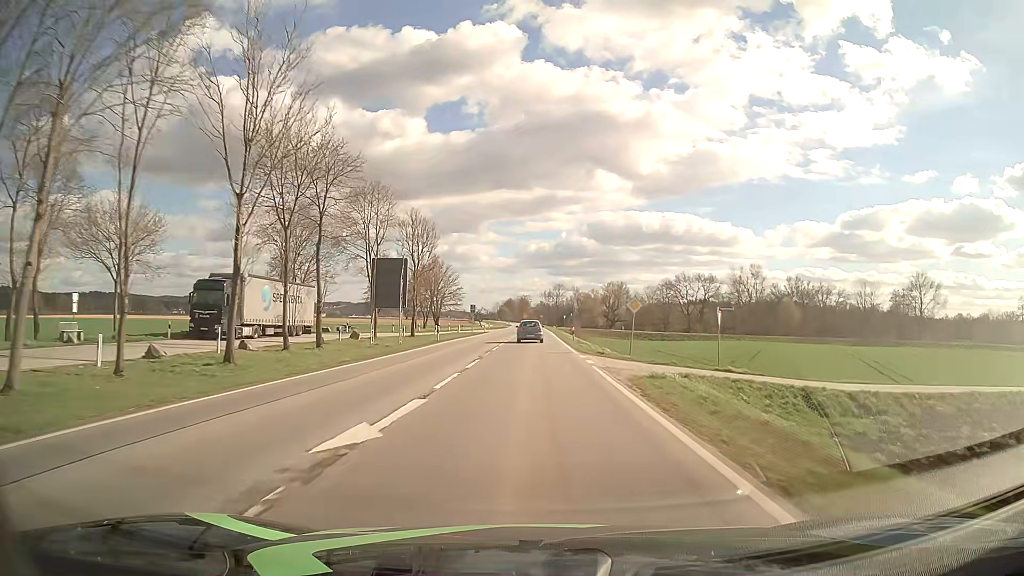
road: primary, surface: asphalt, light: Day
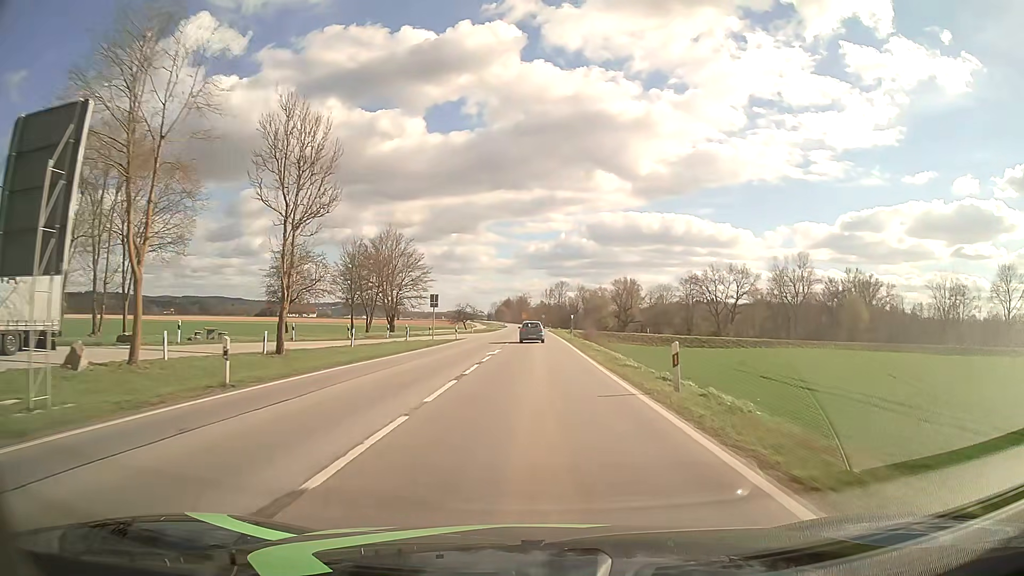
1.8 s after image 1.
(0.0, +32.2) m; 0°
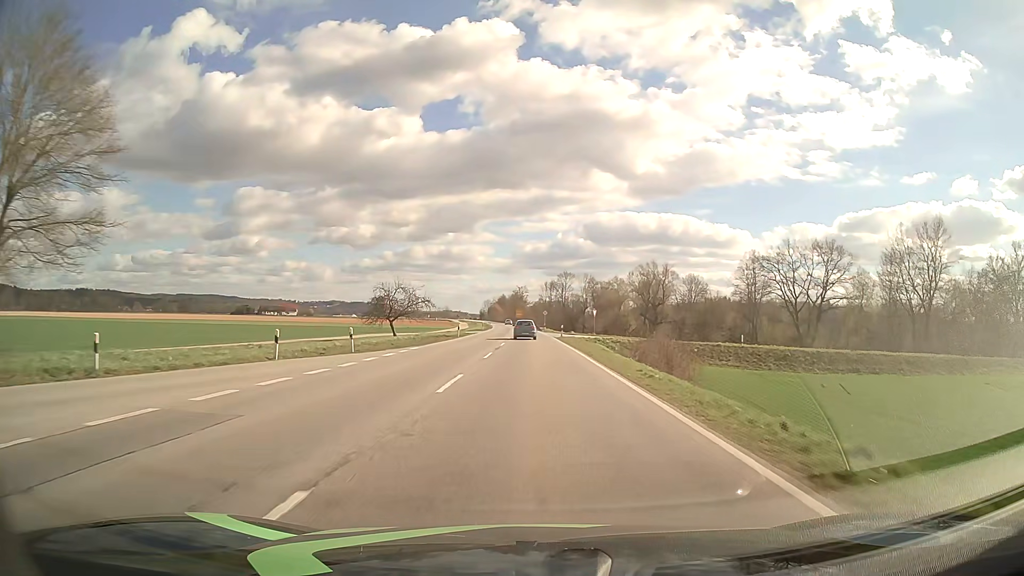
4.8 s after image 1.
(+0.2, +53.8) m; 0°
(0, +10) (0, +20) (0, +30) (0, +40) (0, +50) (0, +60) (0, +70) (-1, +80) (-1, +90) (-1, +100) m
